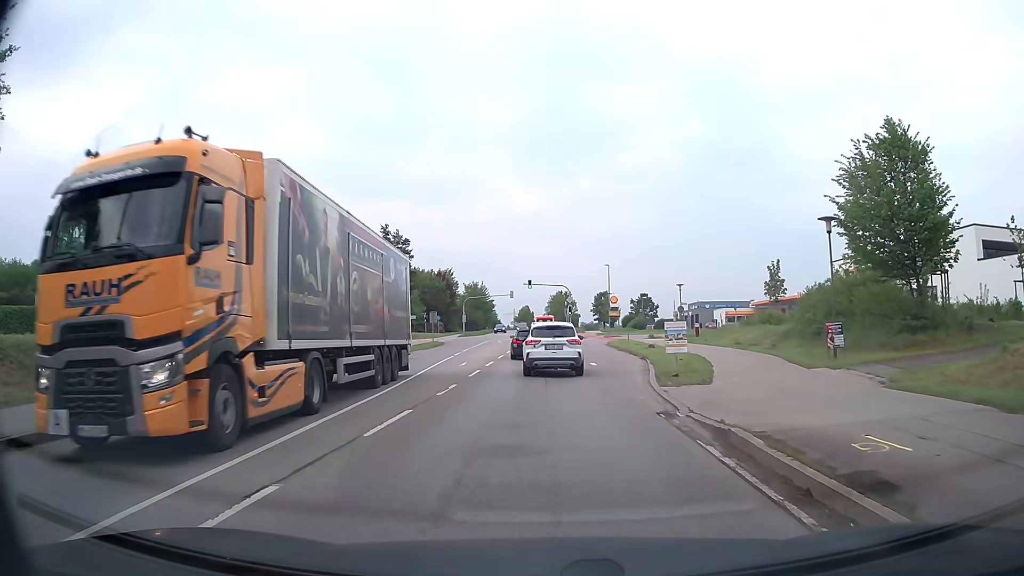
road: secondary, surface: asphalt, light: Day
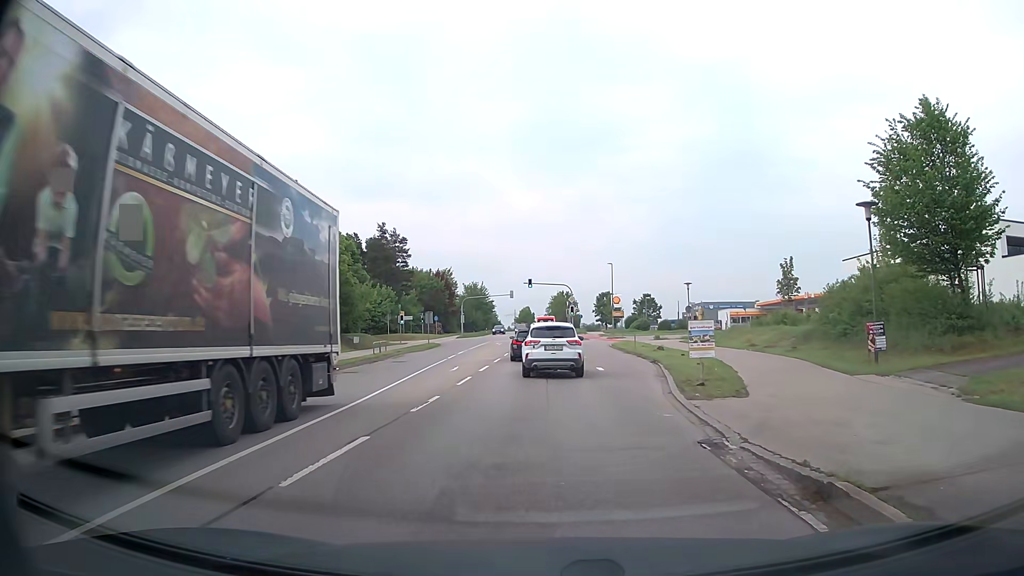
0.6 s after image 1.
(0.0, +3.1) m; -1°
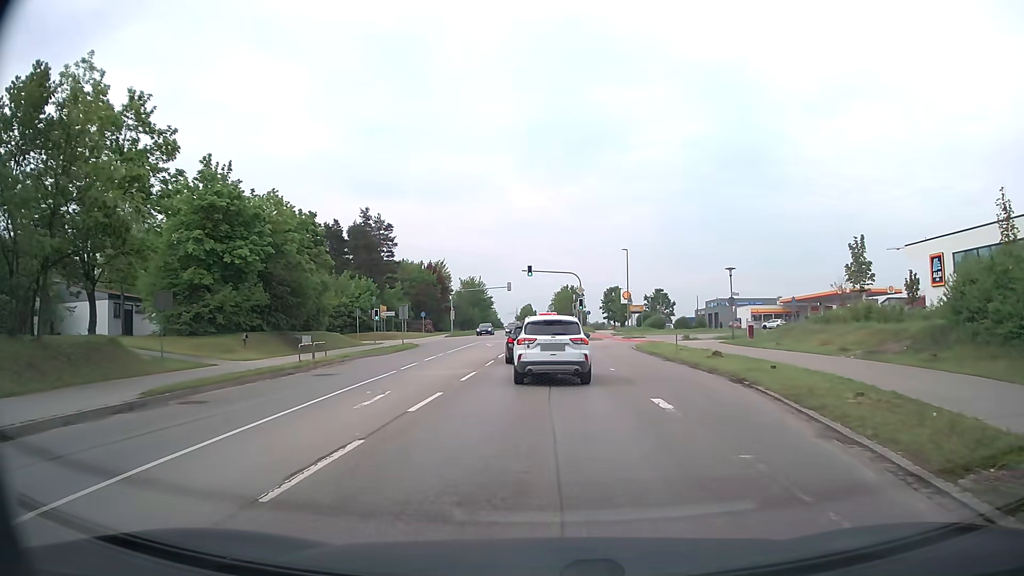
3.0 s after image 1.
(+0.2, +12.7) m; 0°
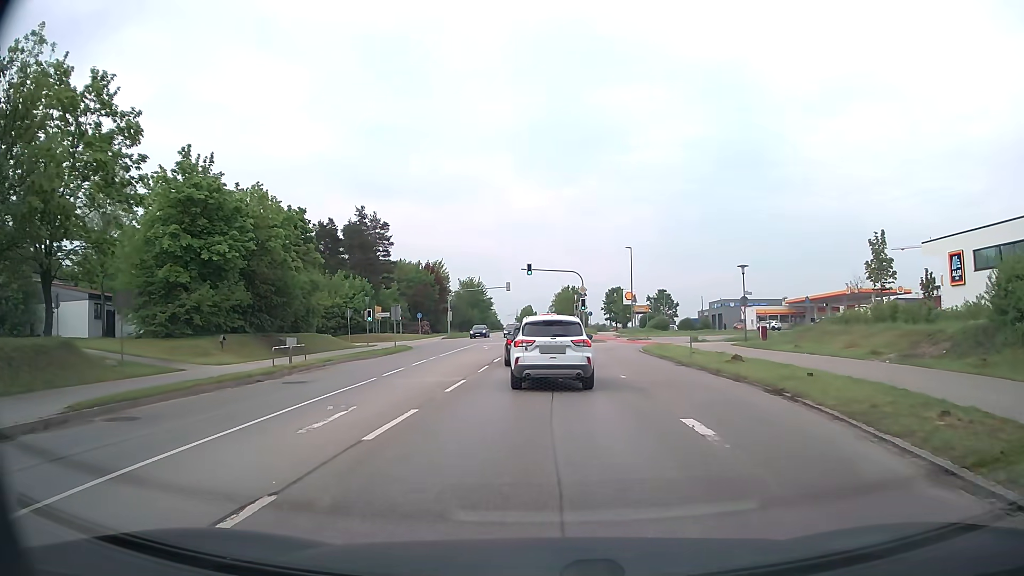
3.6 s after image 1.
(0.0, +2.8) m; 0°
